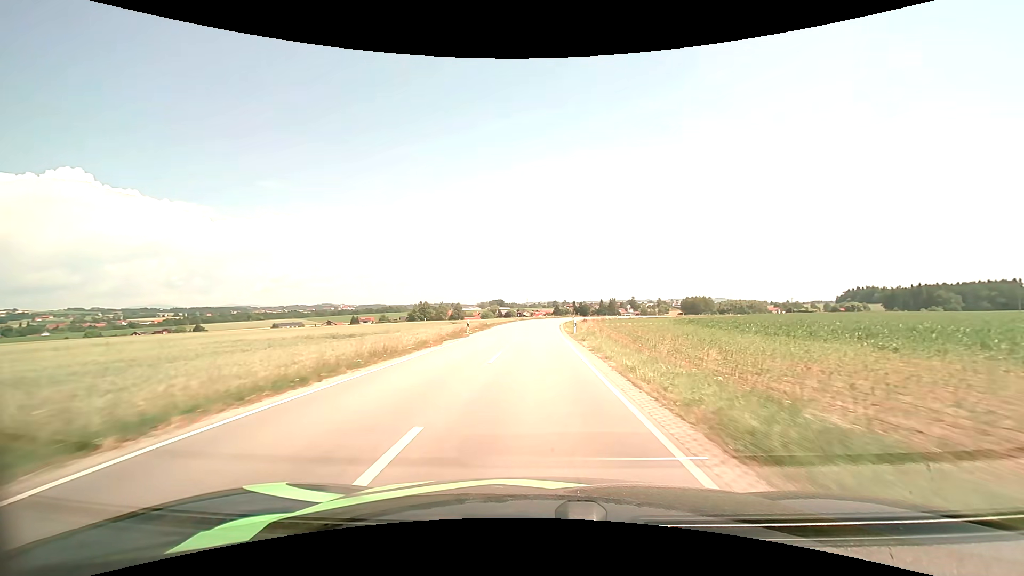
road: secondary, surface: asphalt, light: Day
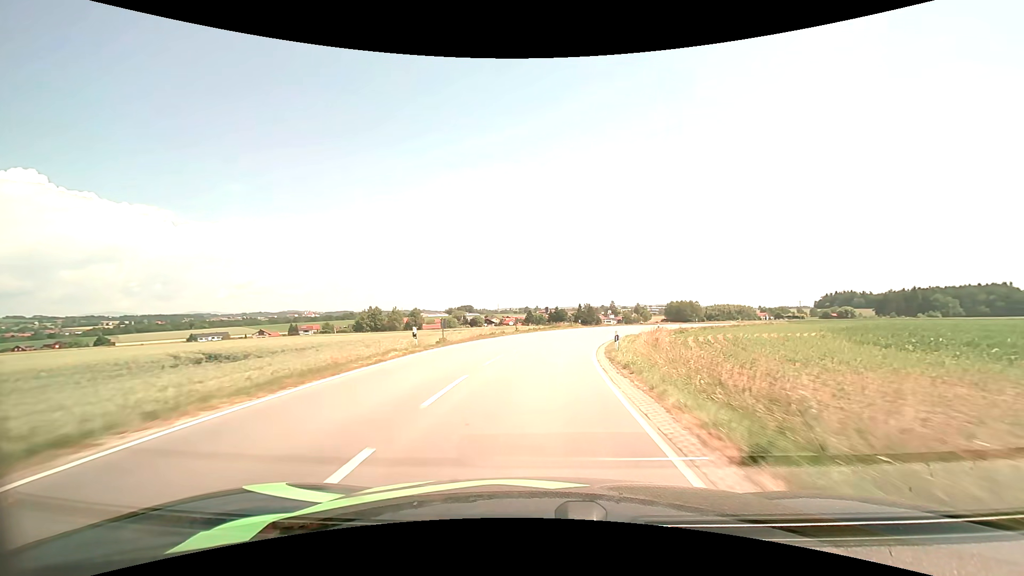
(+0.9, +55.2) m; +3°
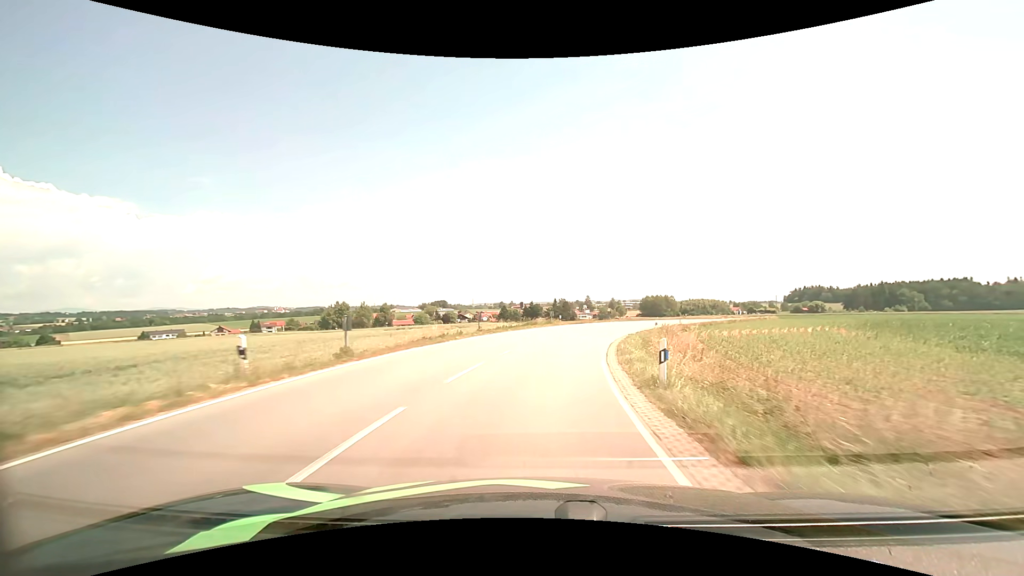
(+0.2, +10.5) m; +3°
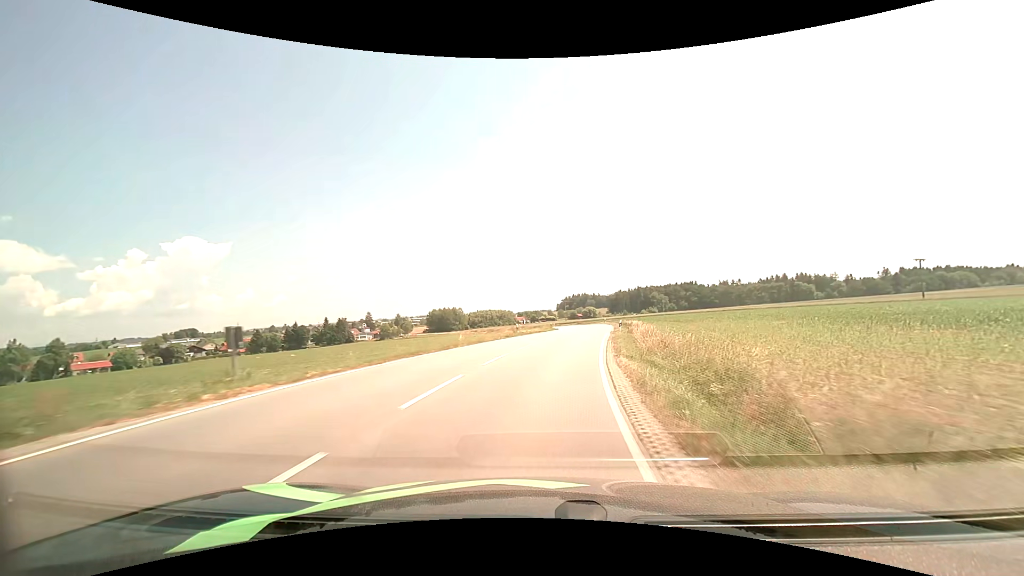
(+9.9, +50.3) m; +23°
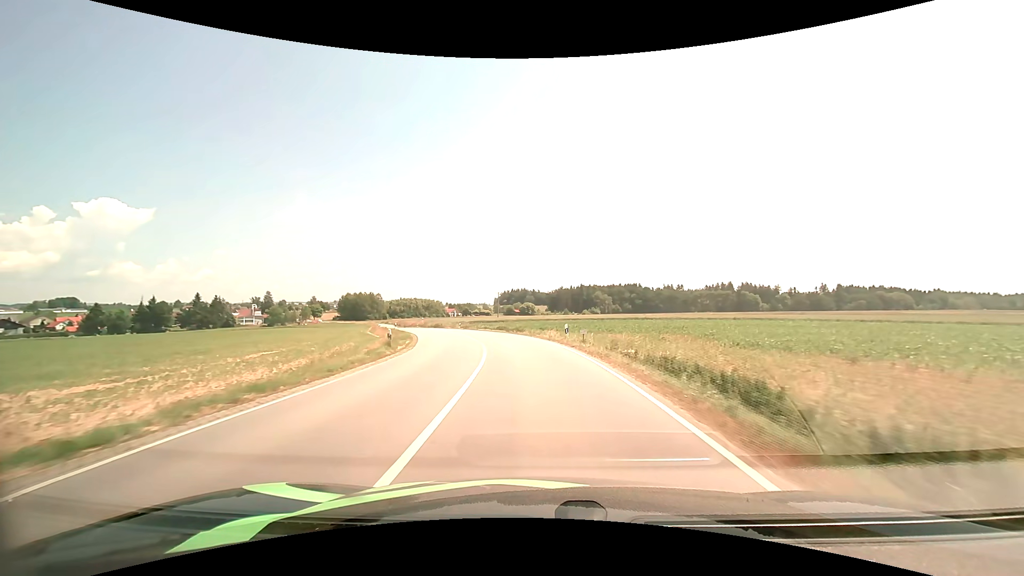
(+6.3, +53.7) m; +8°
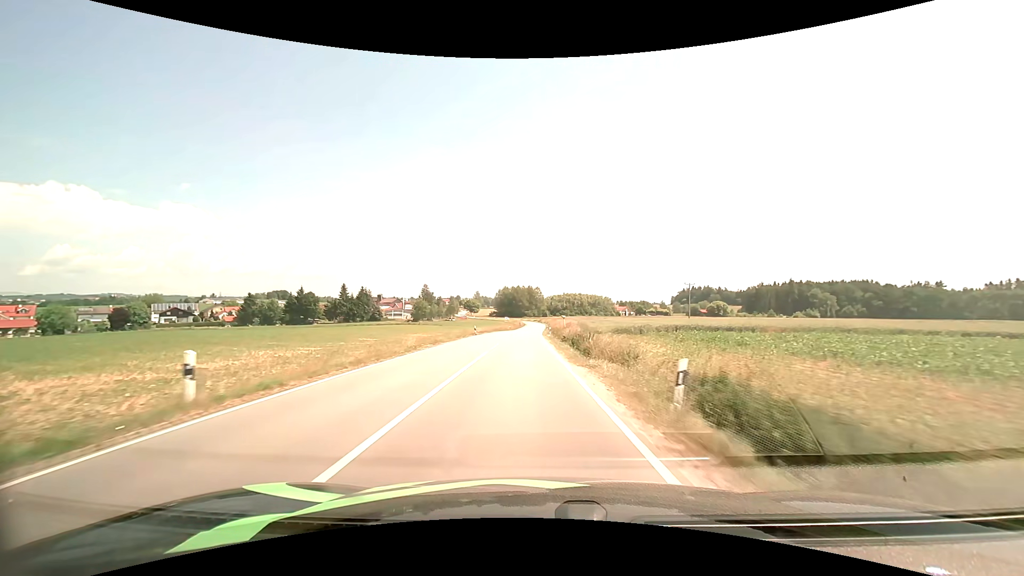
(-8.8, +55.1) m; -19°
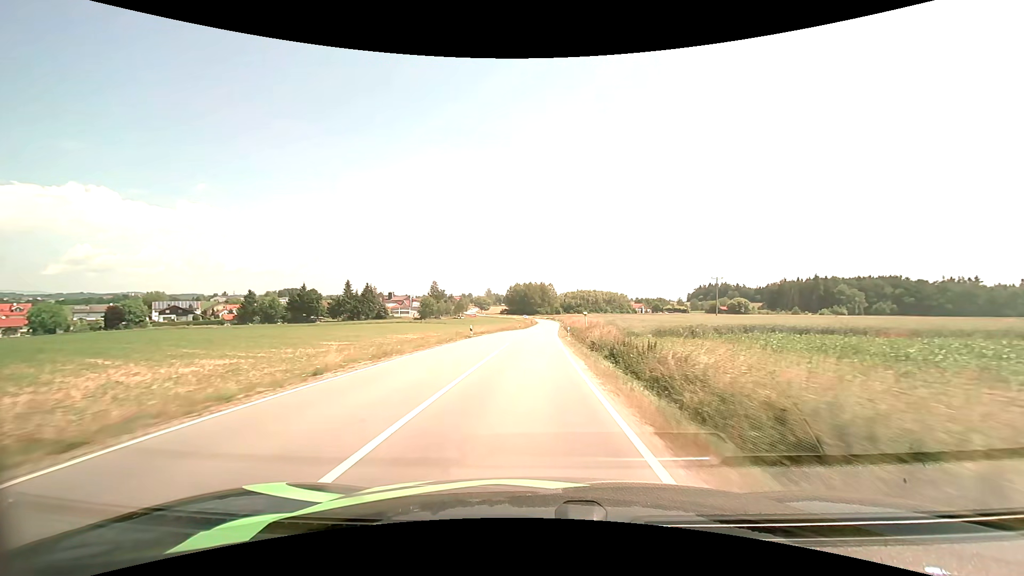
(-0.2, +12.0) m; -2°
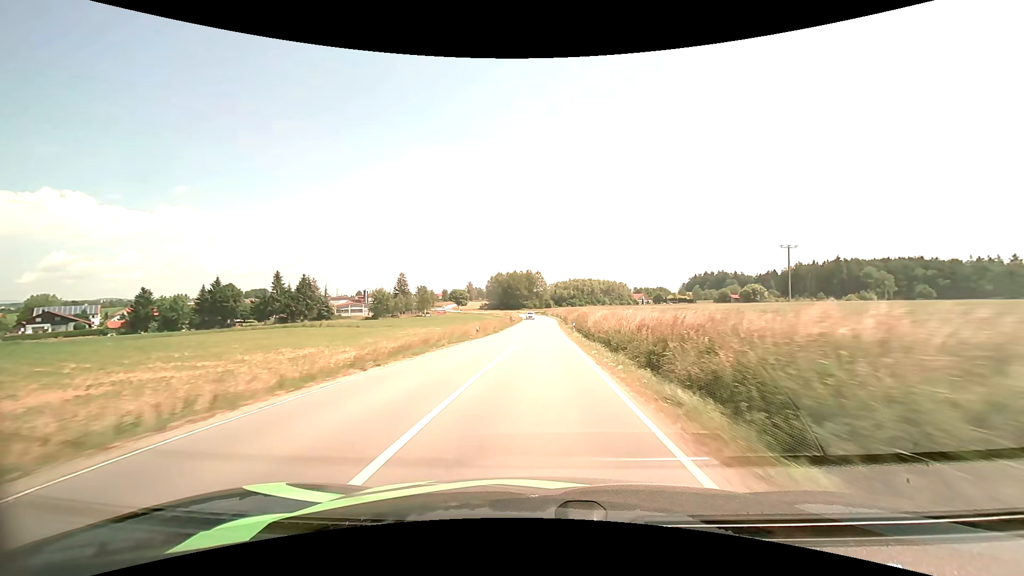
(+0.2, +50.5) m; +1°
(0, +10) (0, +20) (0, +30) (+1, +40) (+1, +50) (+1, +60) (+1, +70) (+2, +80) (+2, +90) (+2, +100) m
